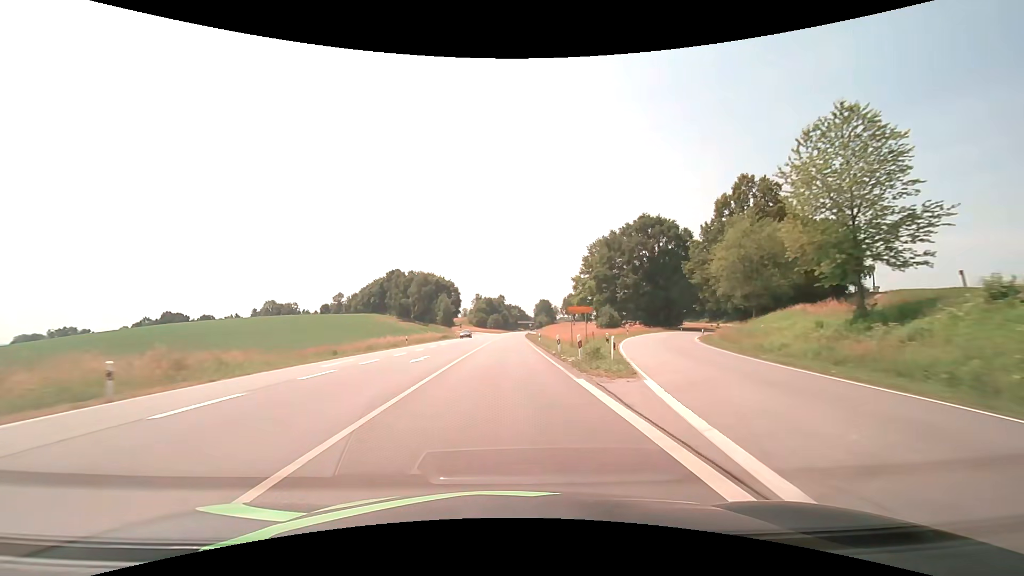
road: secondary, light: Day
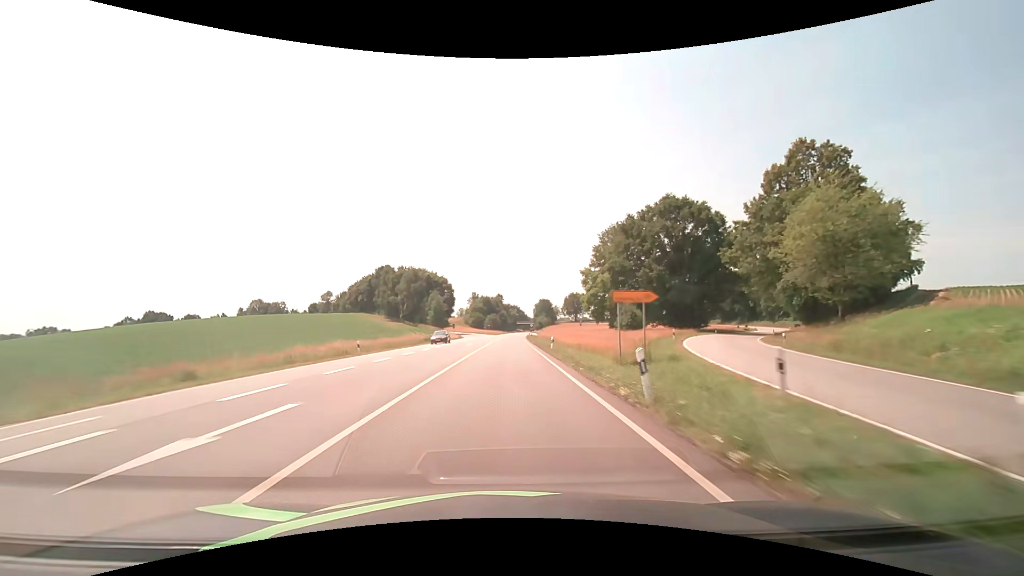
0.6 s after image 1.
(0.0, +15.9) m; 0°
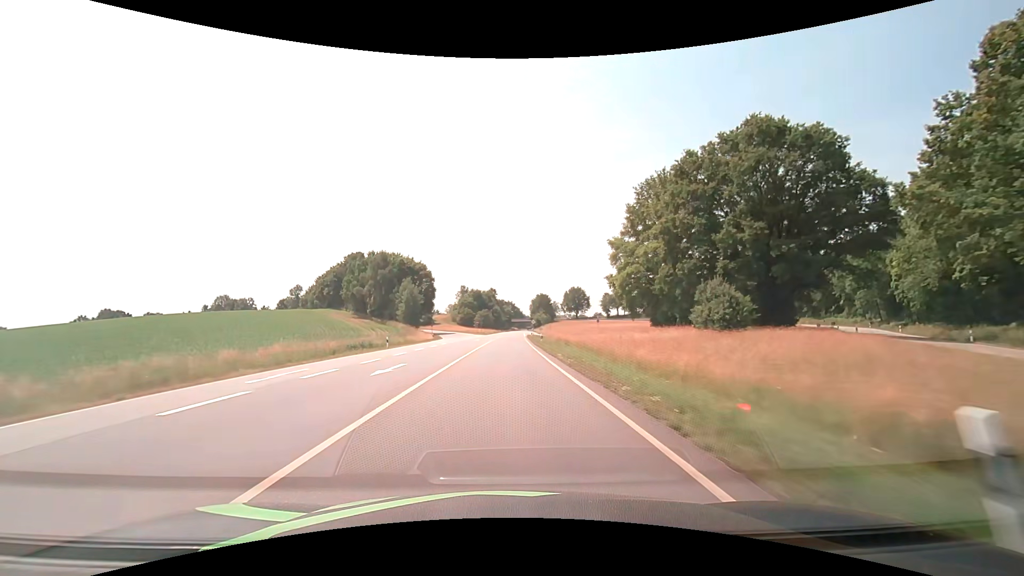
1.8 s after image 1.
(+0.2, +31.7) m; +1°
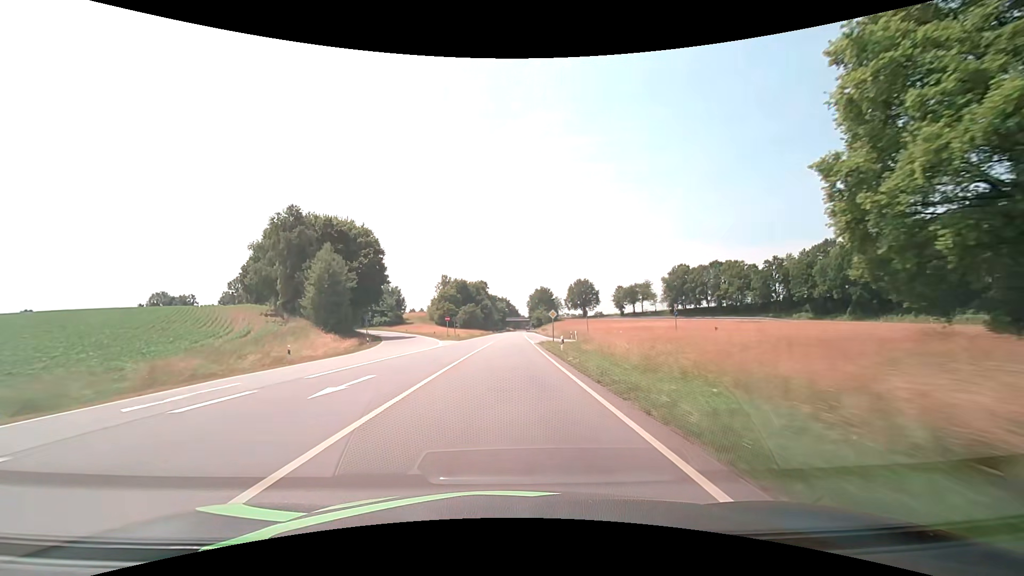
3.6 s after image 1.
(+0.3, +47.6) m; +1°
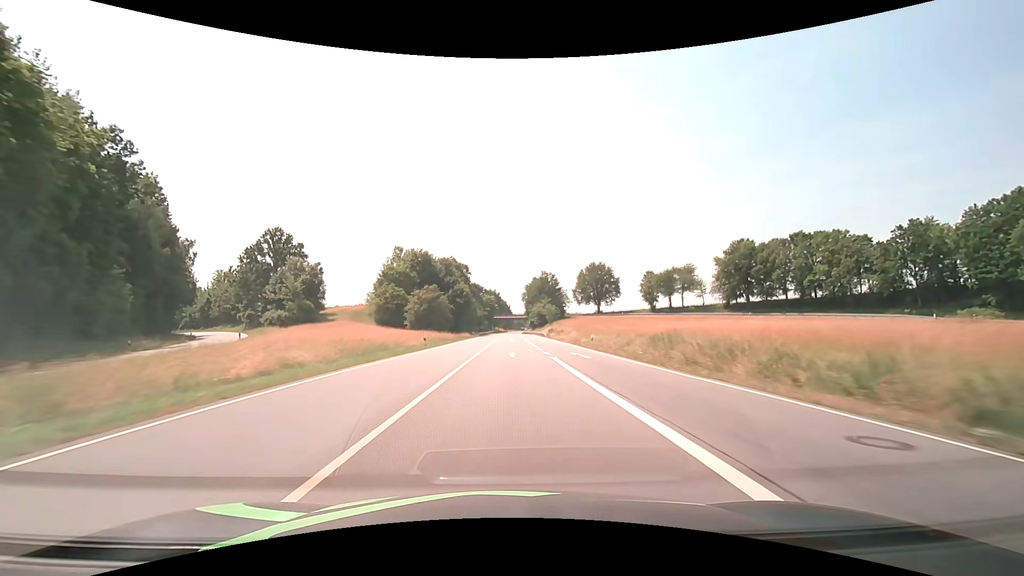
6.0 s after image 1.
(+0.7, +63.4) m; +1°
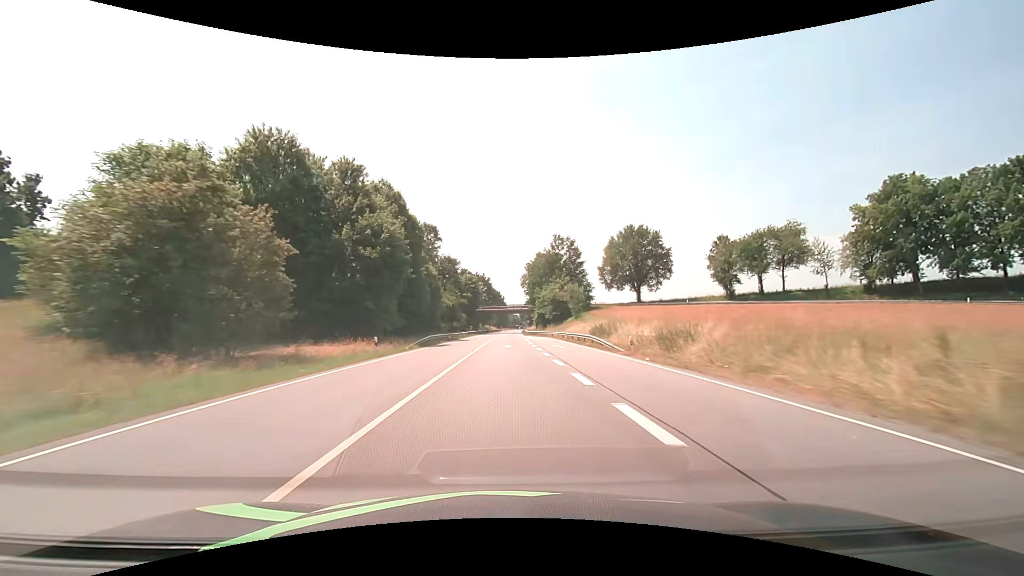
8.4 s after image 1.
(+0.5, +63.4) m; +1°
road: primary
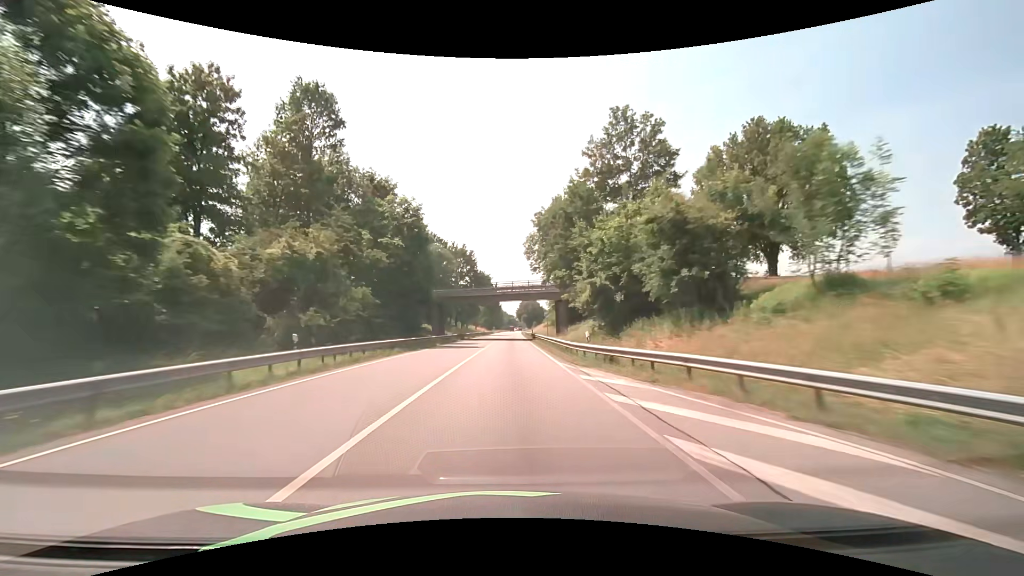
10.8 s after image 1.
(+0.2, +63.4) m; +1°
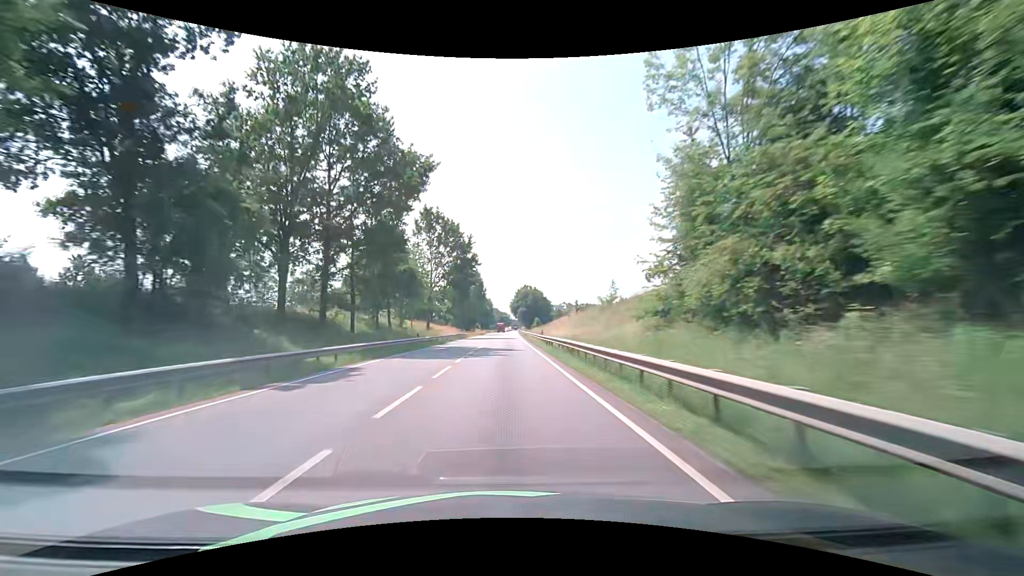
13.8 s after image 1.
(+0.8, +79.2) m; +2°
(0, +10) (0, +20) (0, +30) (0, +40) (0, +50) (-1, +60) (-1, +70) (-1, +80) (-1, +90) (-1, +100) m
